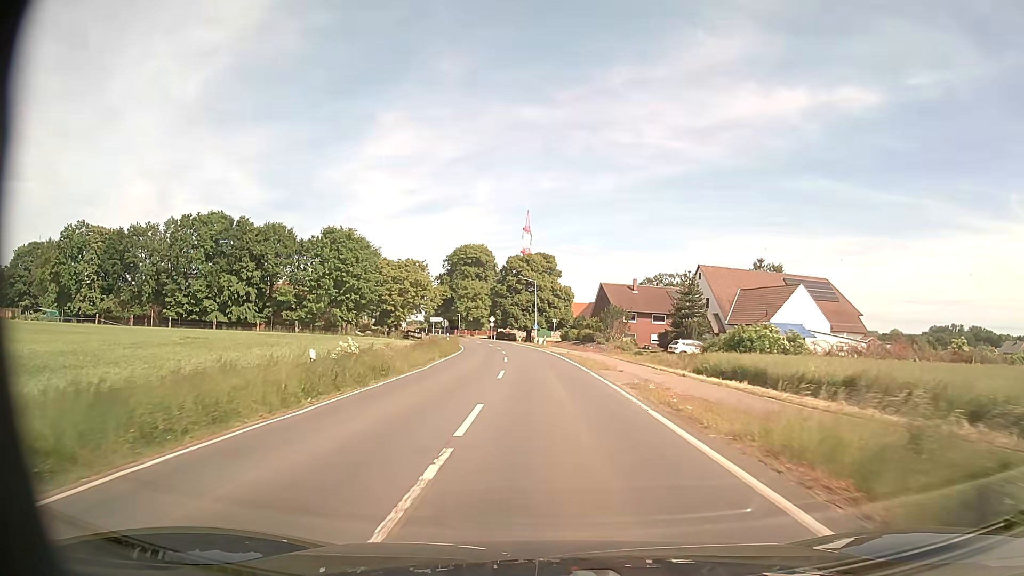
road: secondary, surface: asphalt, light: Day
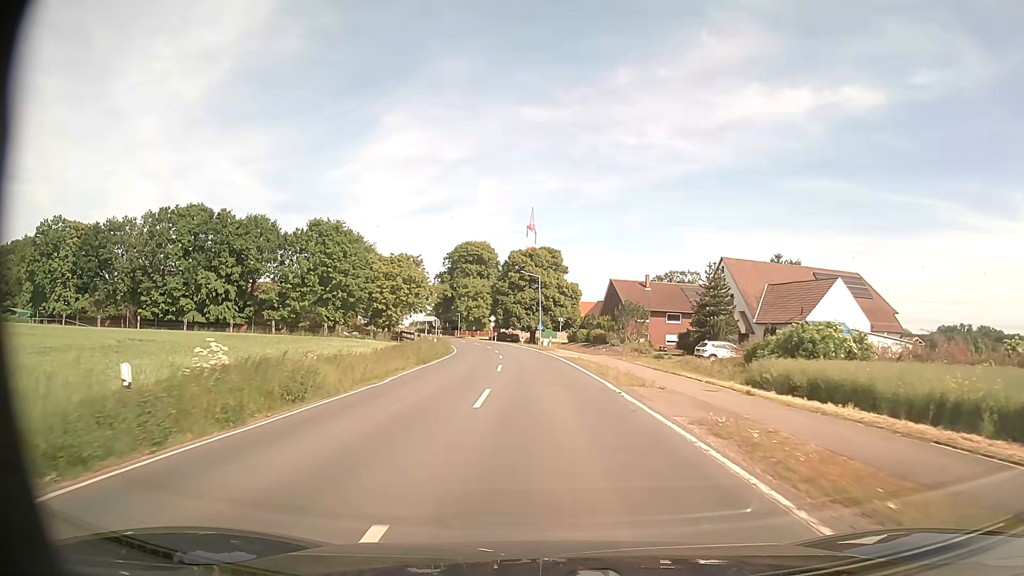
(0.0, +8.2) m; 0°
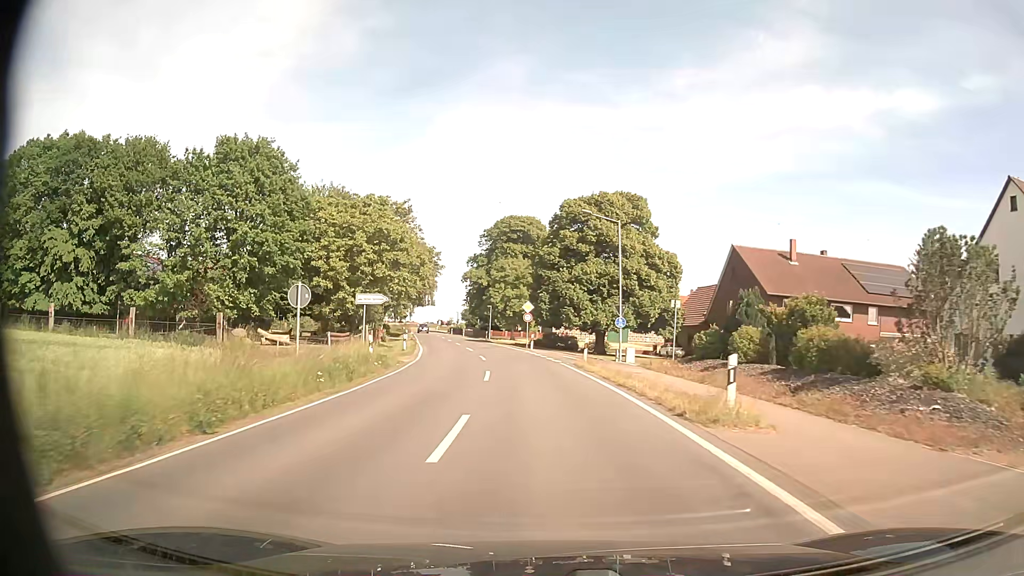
(-1.6, +40.9) m; -5°
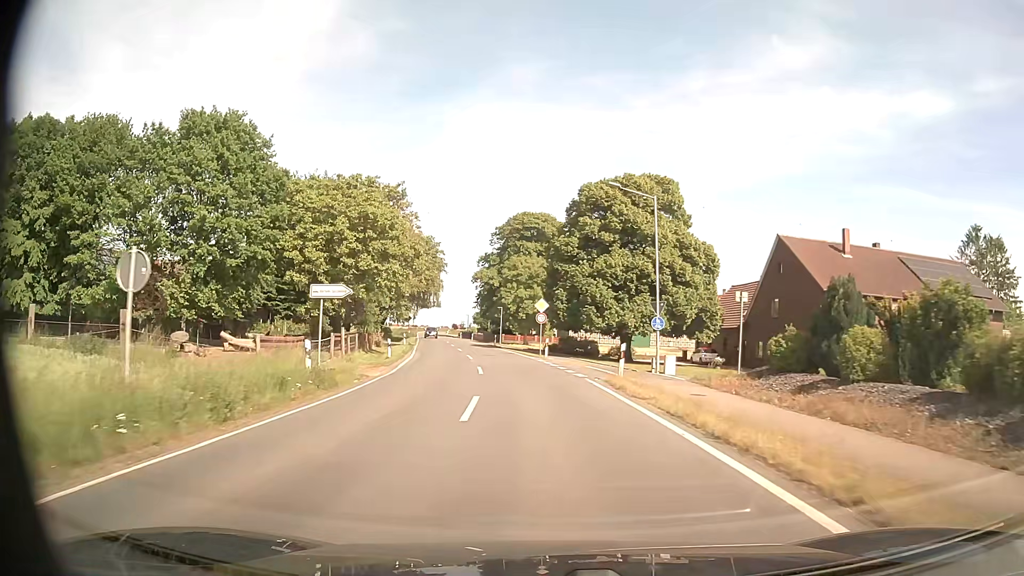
(-0.1, +8.2) m; -1°
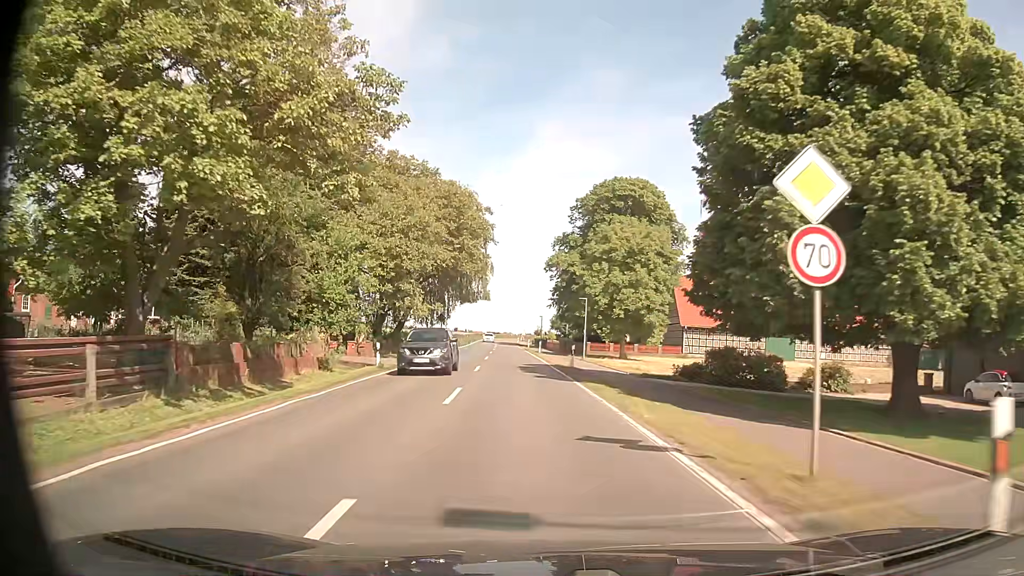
(-1.8, +32.7) m; -7°
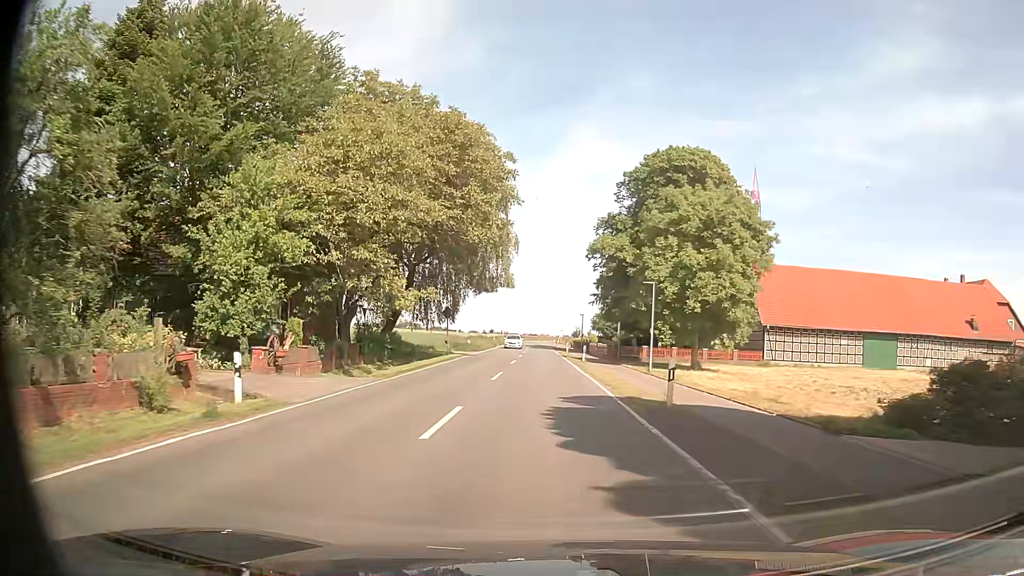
(-0.6, +16.4) m; -3°
(0, +10) (0, +20) (-1, +30) (-1, +40) (-1, +50) (-1, +60) (-1, +70) (-2, +80) (-2, +90) (-2, +100) m
